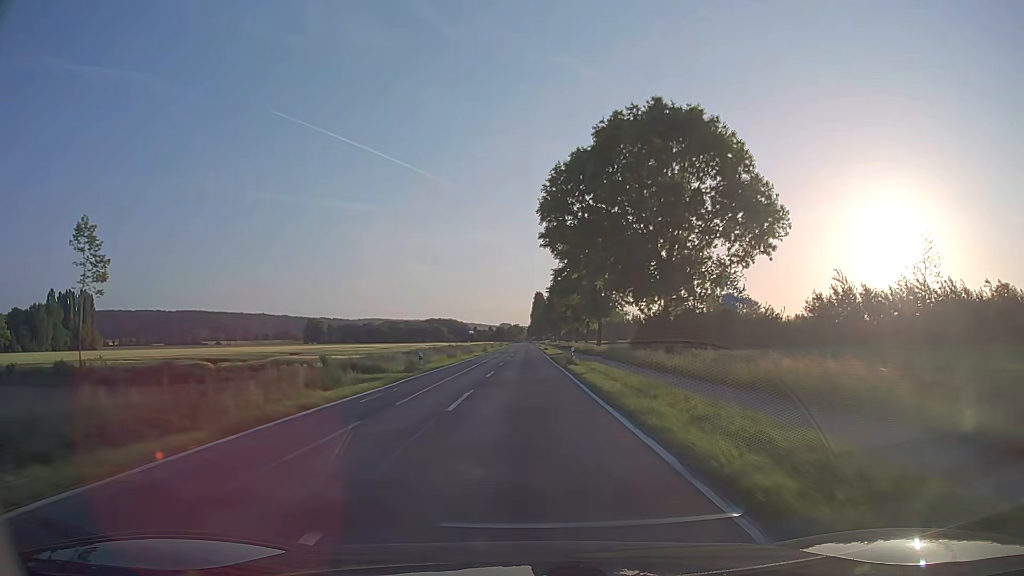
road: secondary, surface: asphalt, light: Day
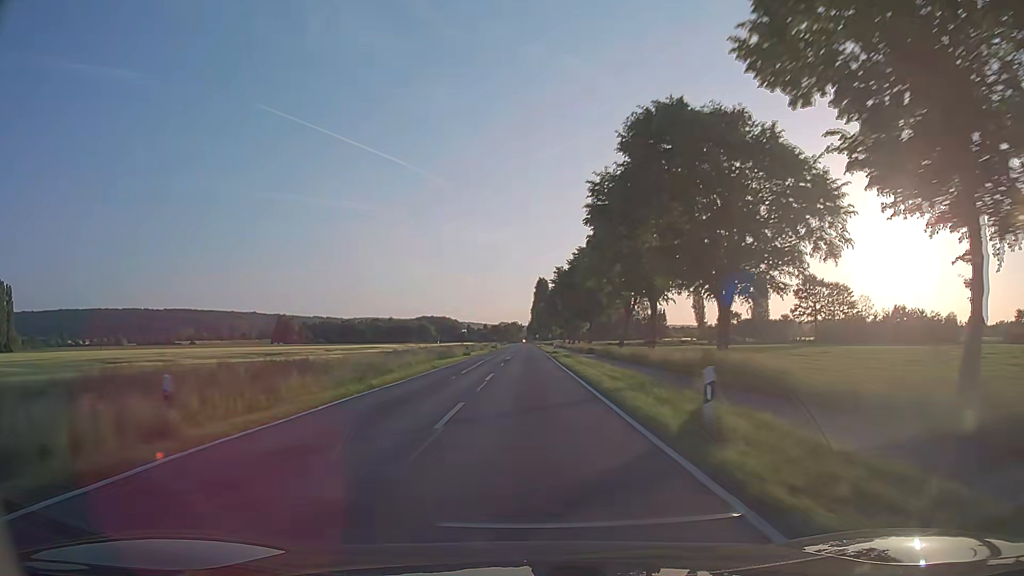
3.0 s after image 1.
(-0.1, +74.3) m; 0°
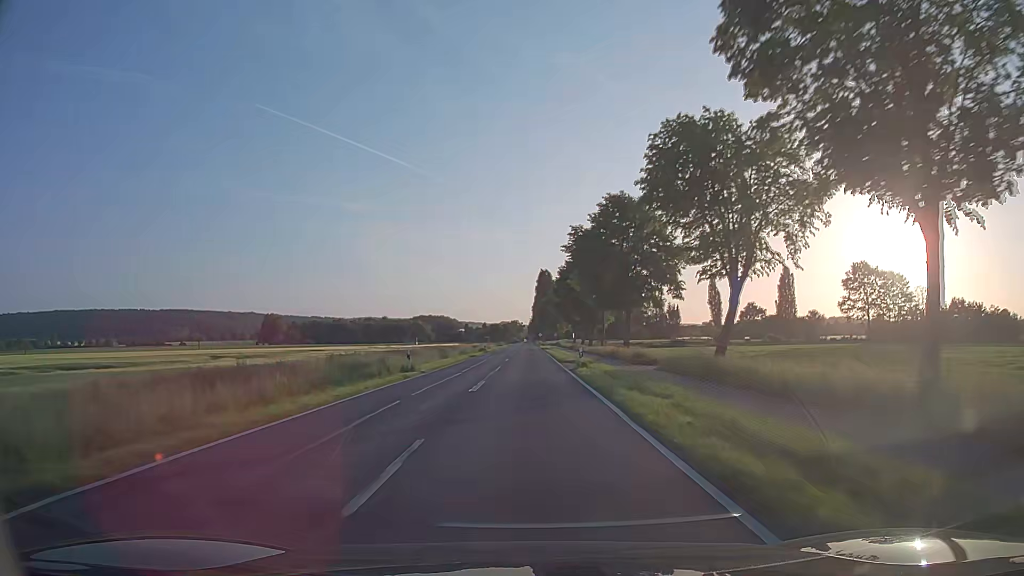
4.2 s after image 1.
(0.0, +28.8) m; 0°
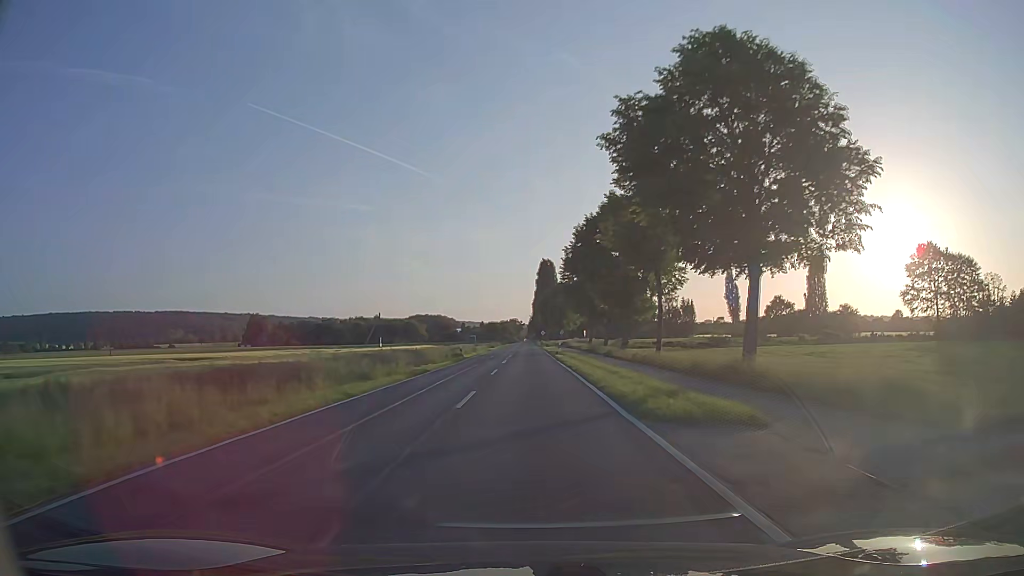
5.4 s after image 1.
(-0.1, +28.1) m; 0°
